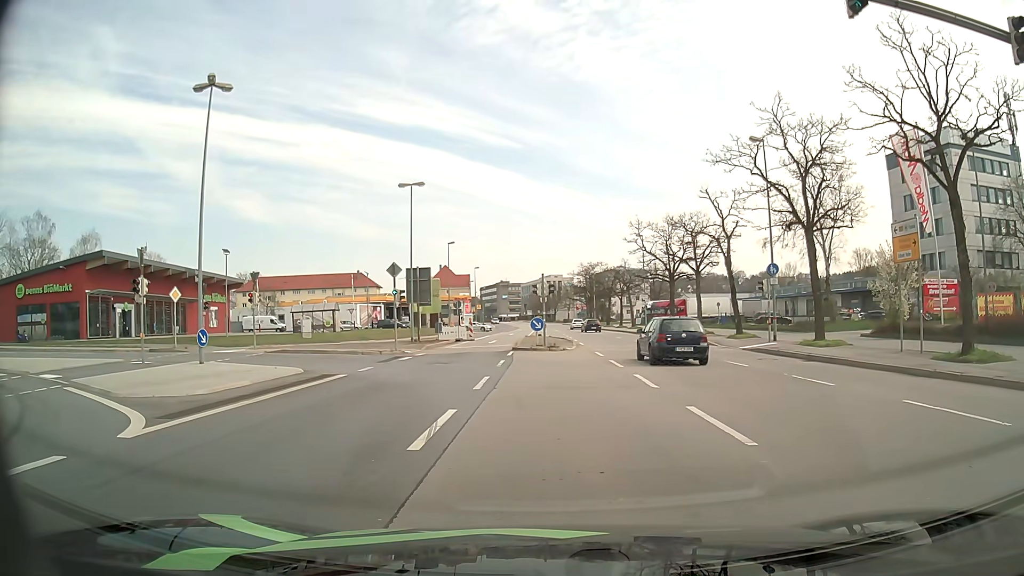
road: primary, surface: asphalt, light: Day
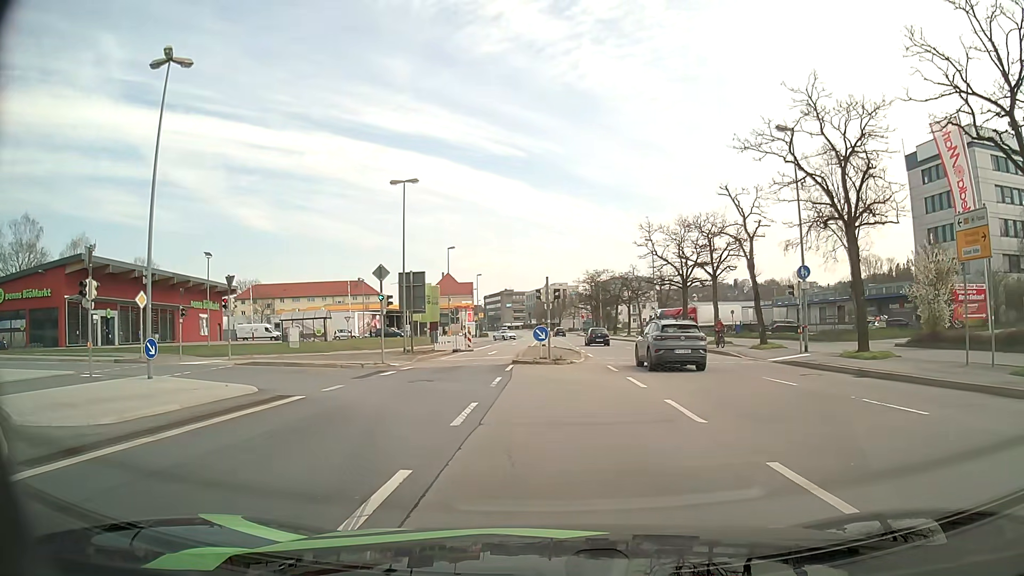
(0.0, +4.0) m; +1°
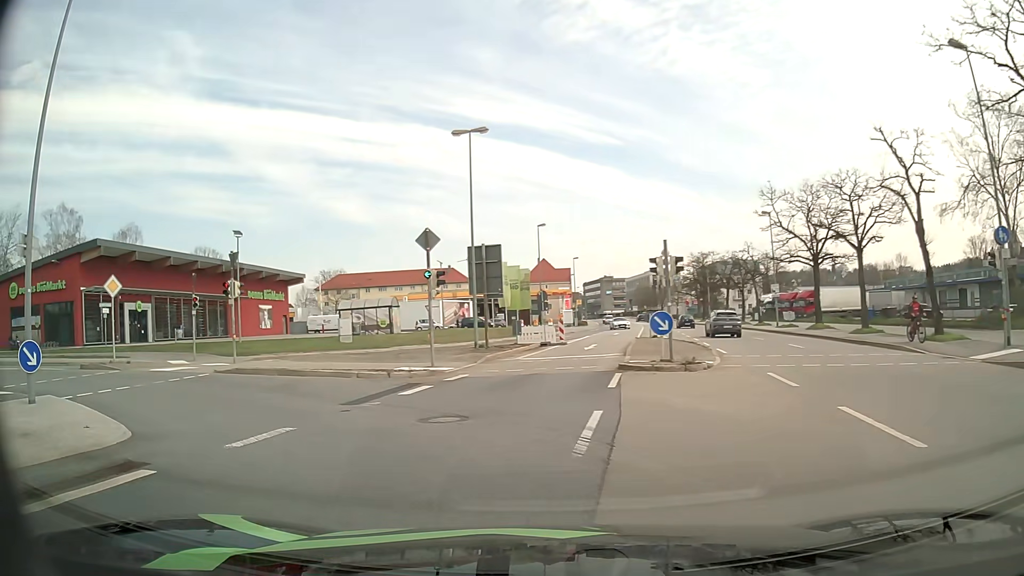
(-0.4, +9.3) m; -8°
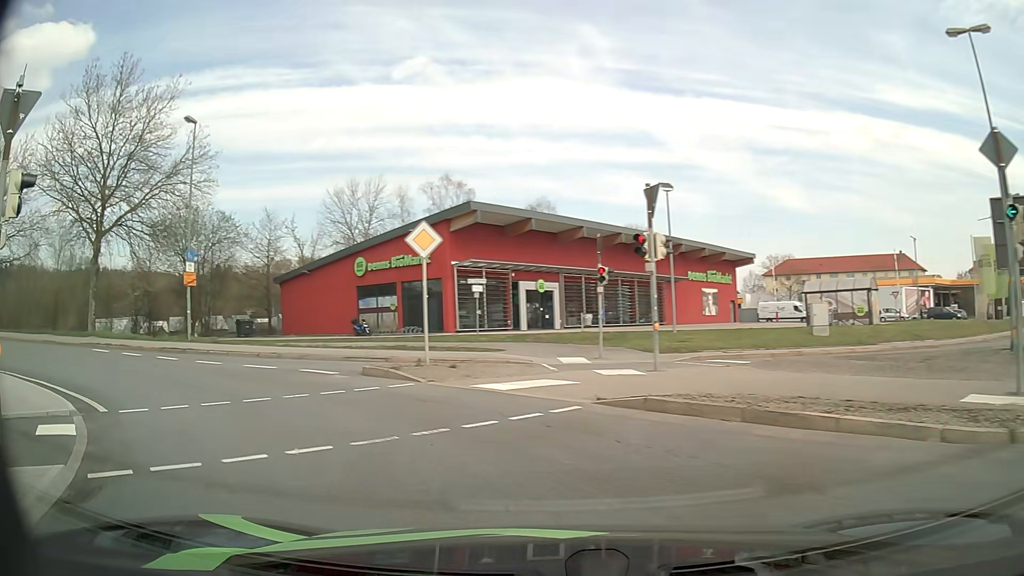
(-3.3, +10.2) m; -36°
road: primary_link
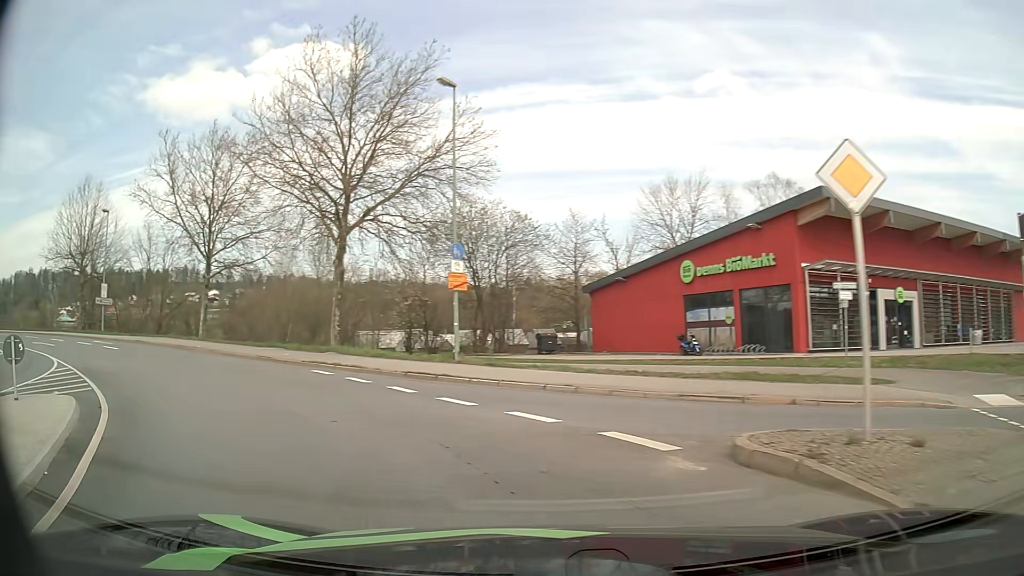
(-2.0, +7.6) m; -28°
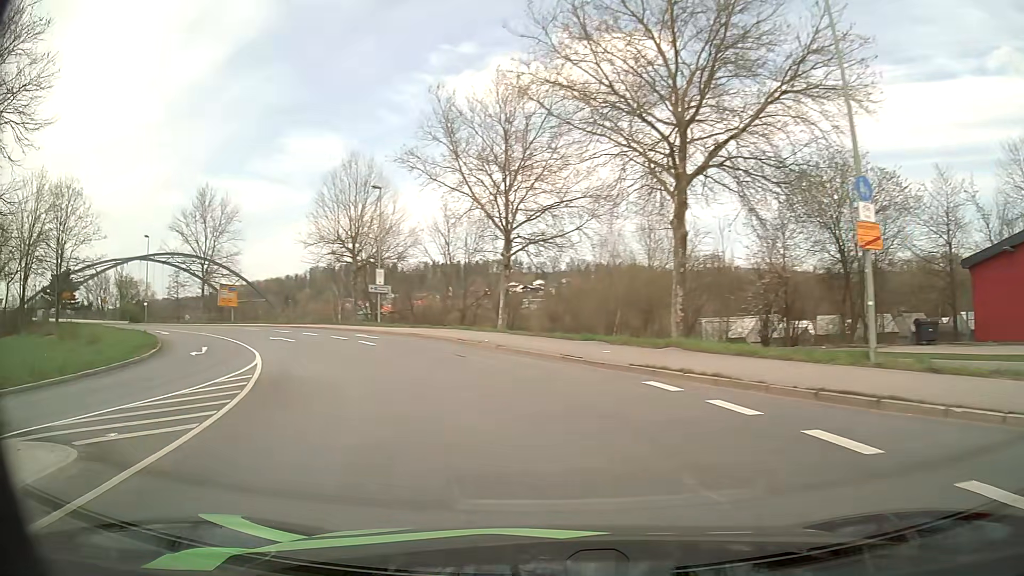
(-2.3, +8.7) m; -28°
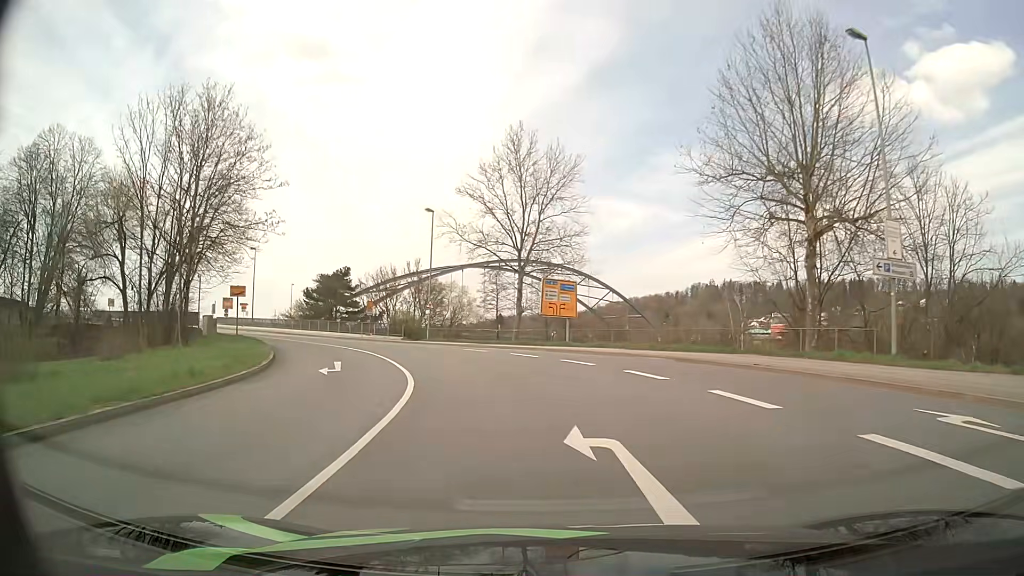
(-11.0, +28.4) m; -34°
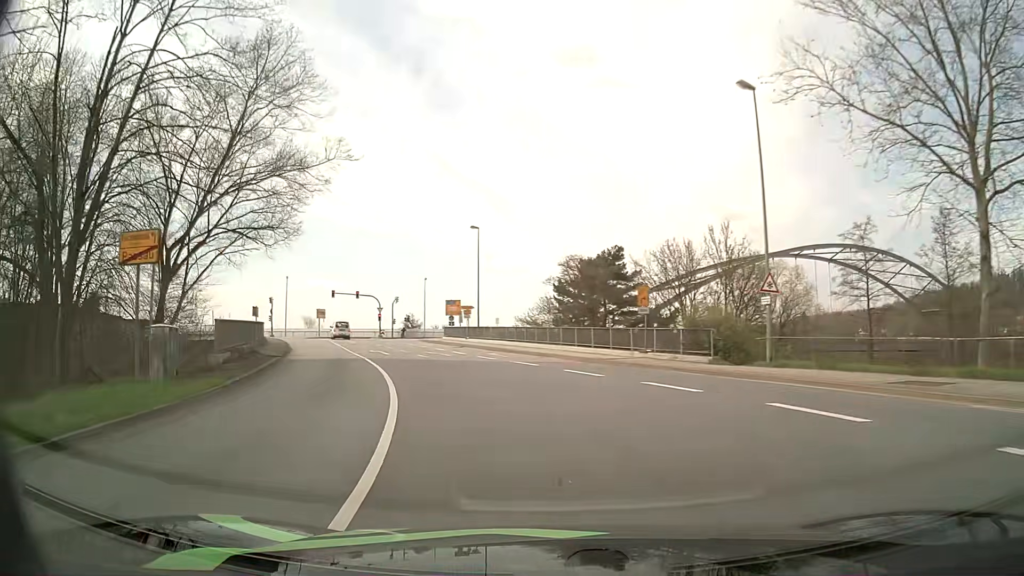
(-5.5, +28.2) m; -25°
(-1, +10) (-3, +20) (-7, +29) (-11, +38) (-14, +48) (-18, +57) (-21, +66) (-25, +76) (-29, +85) (-36, +92) m
